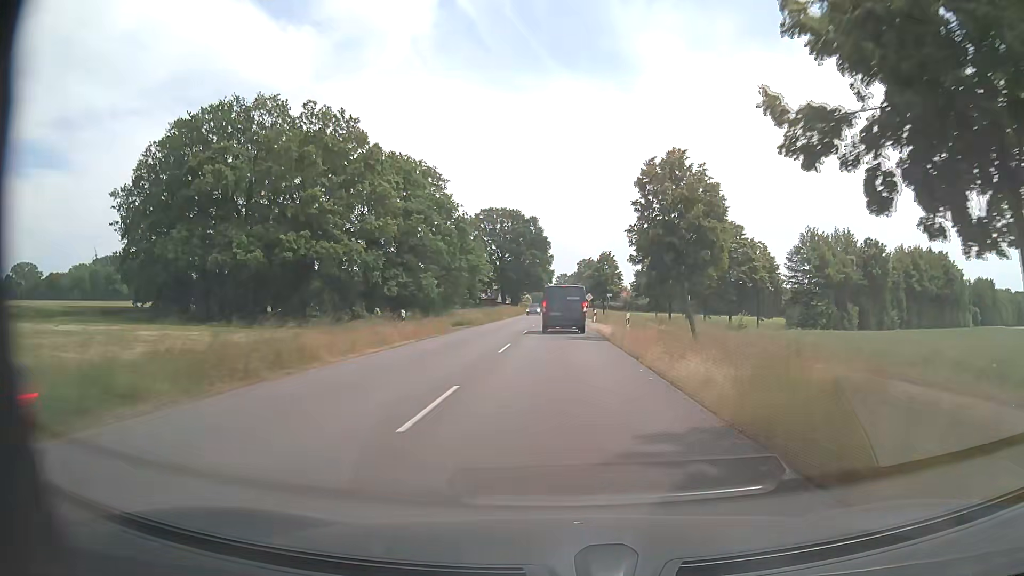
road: secondary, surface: asphalt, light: Day
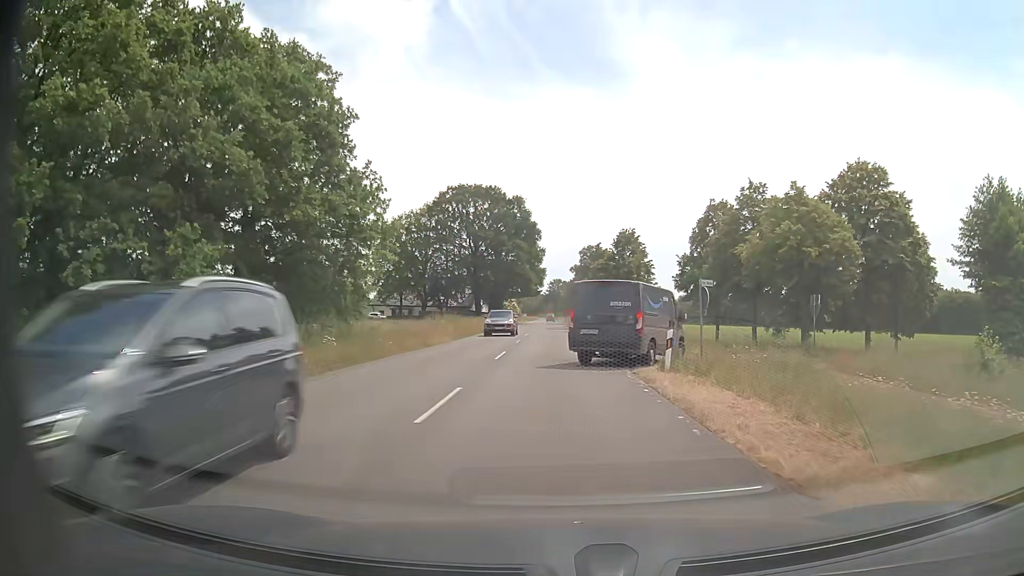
(+0.3, +34.1) m; +1°
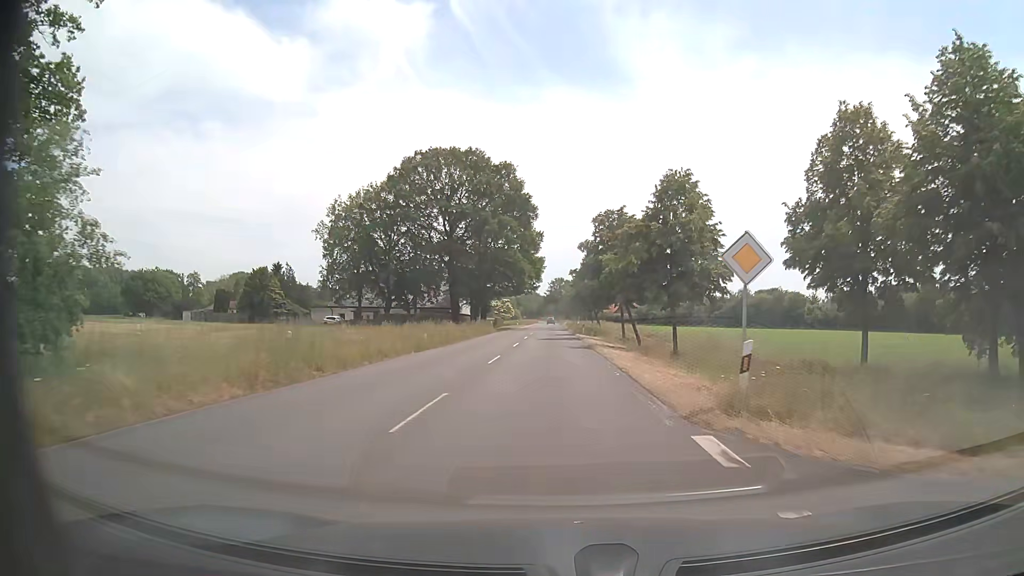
(+0.1, +25.2) m; 0°
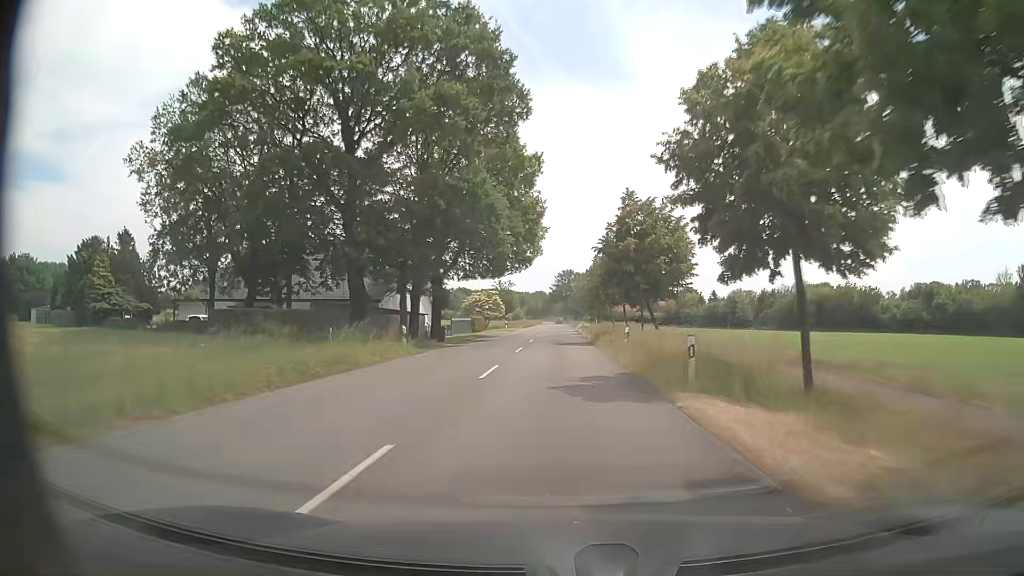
(-0.5, +41.7) m; -1°
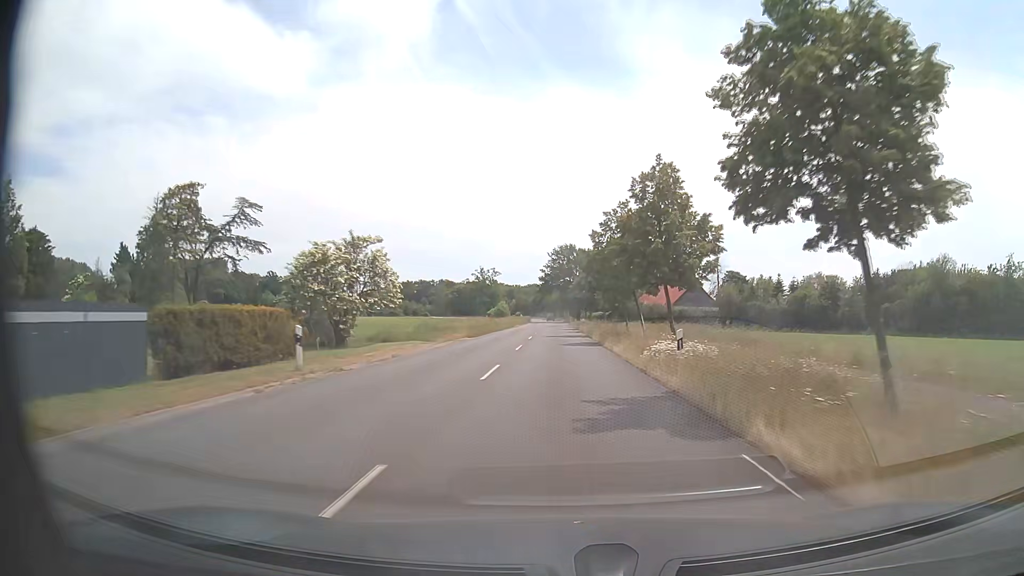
(+0.2, +62.0) m; +1°
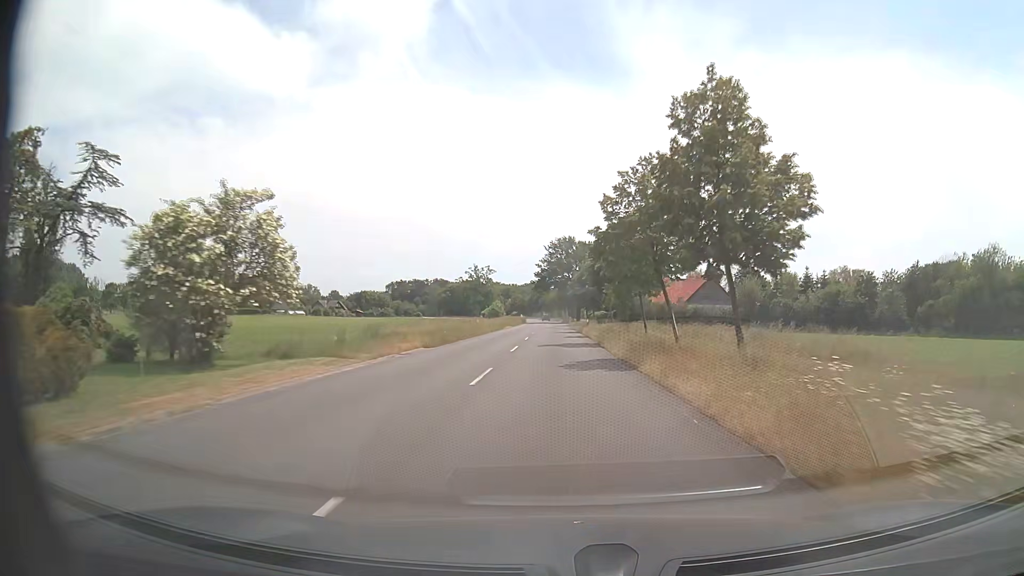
(0.0, +13.2) m; 0°
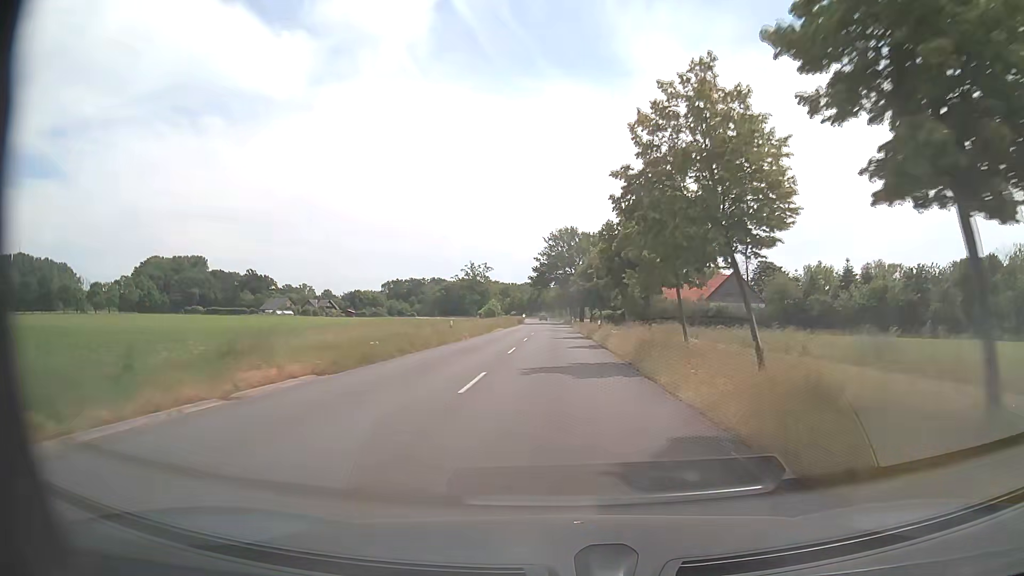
(0.0, +13.4) m; 0°
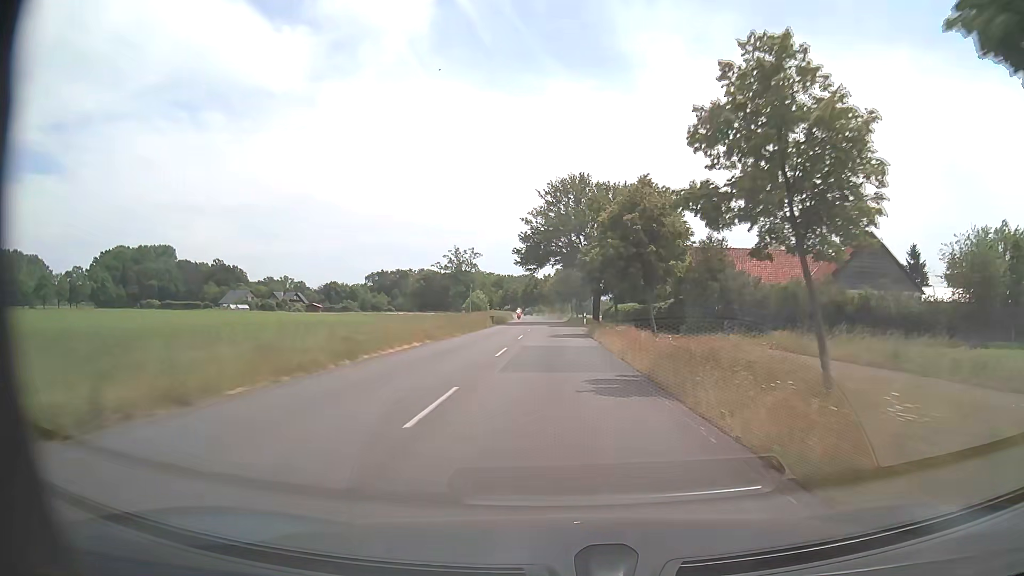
(-0.1, +39.8) m; 0°
(0, +10) (0, +20) (0, +30) (0, +40) (0, +50) (0, +60) (0, +70) (-1, +80) (-1, +90) (-1, +100) m
